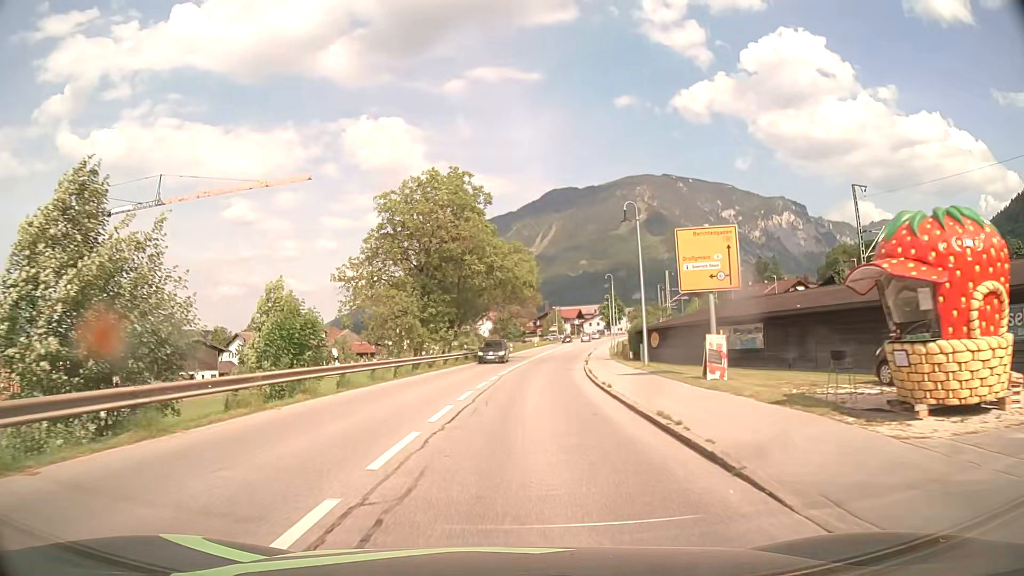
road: primary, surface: asphalt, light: Day
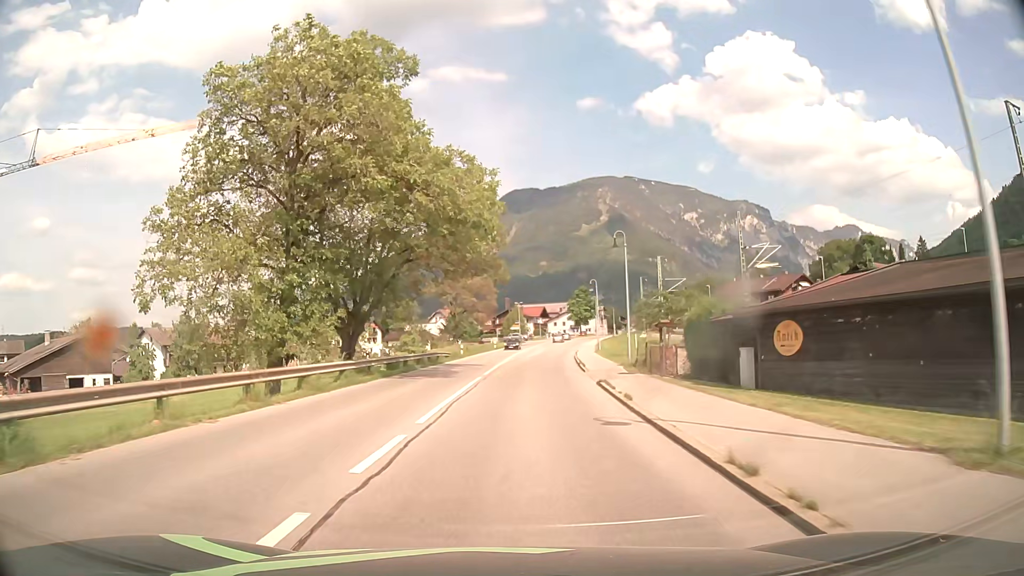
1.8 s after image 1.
(+0.8, +22.7) m; +3°
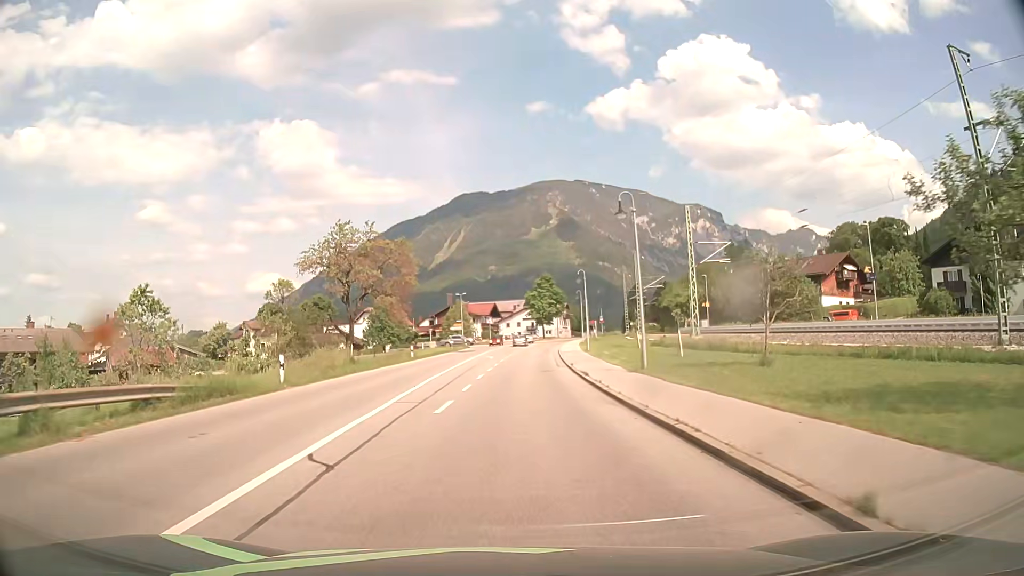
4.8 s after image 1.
(+1.7, +37.9) m; +4°
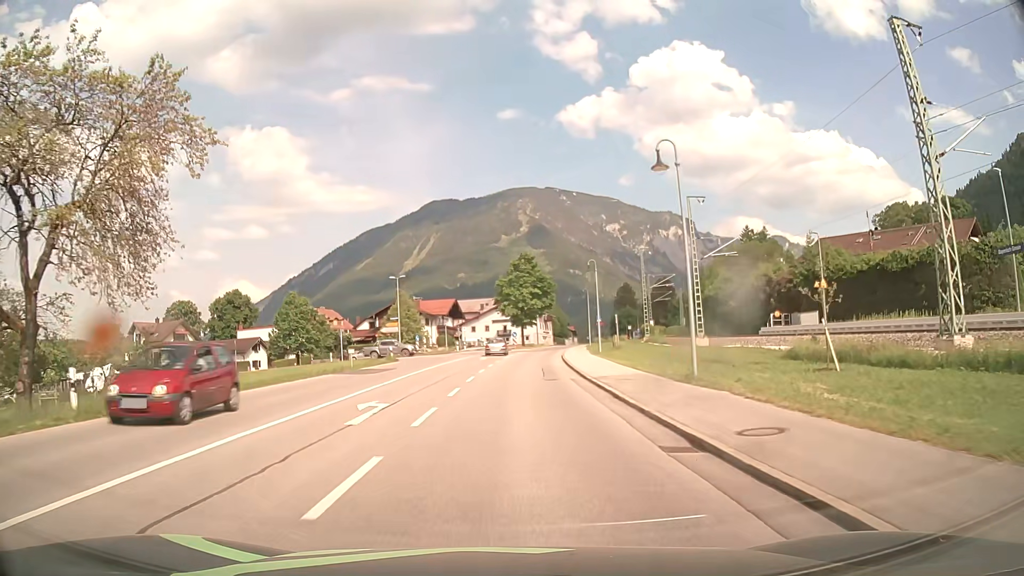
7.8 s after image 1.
(+0.9, +37.9) m; +3°
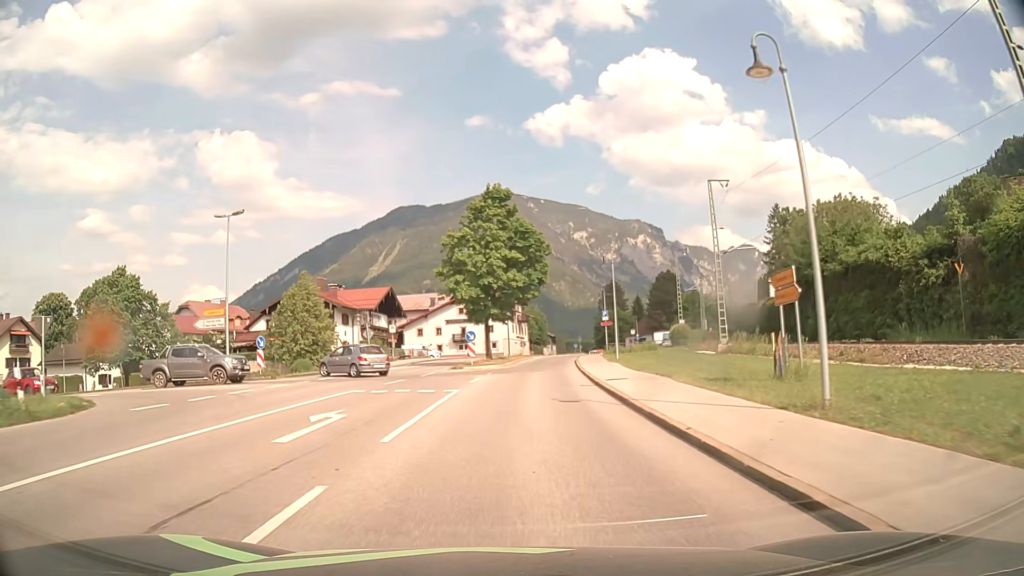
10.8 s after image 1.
(+0.7, +37.8) m; +2°
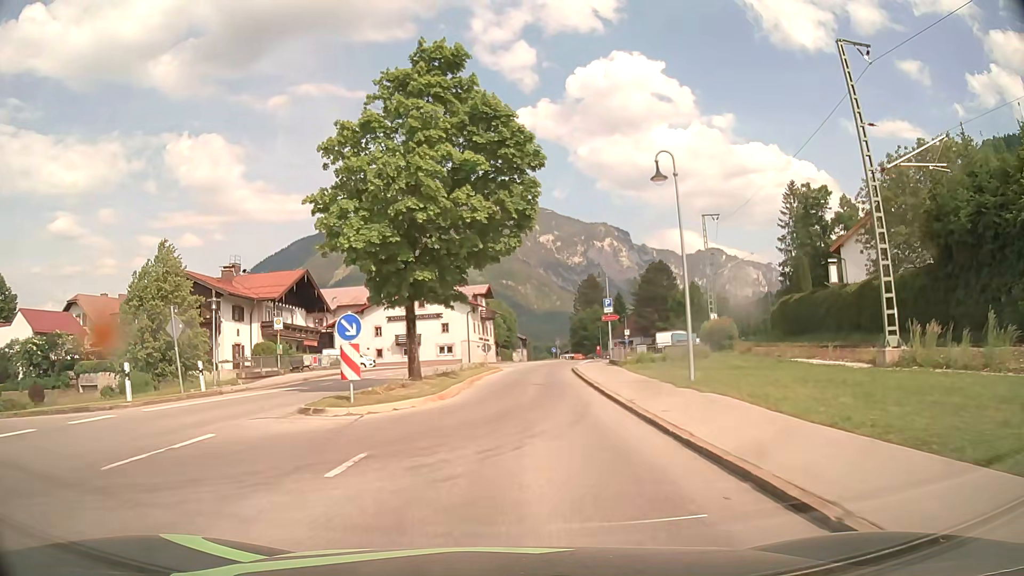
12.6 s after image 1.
(+0.7, +22.7) m; +4°
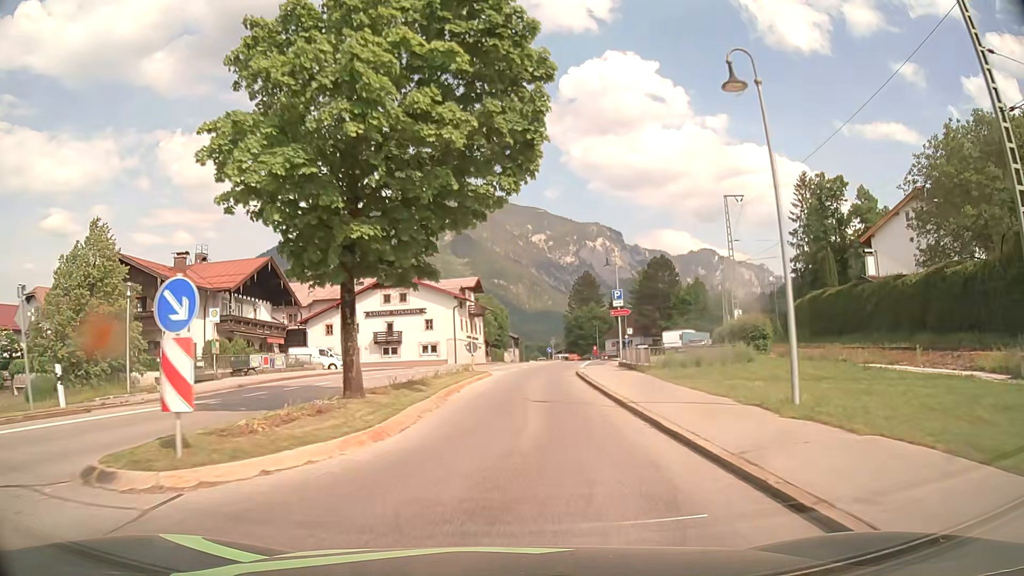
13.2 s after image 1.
(0.0, +7.6) m; 0°
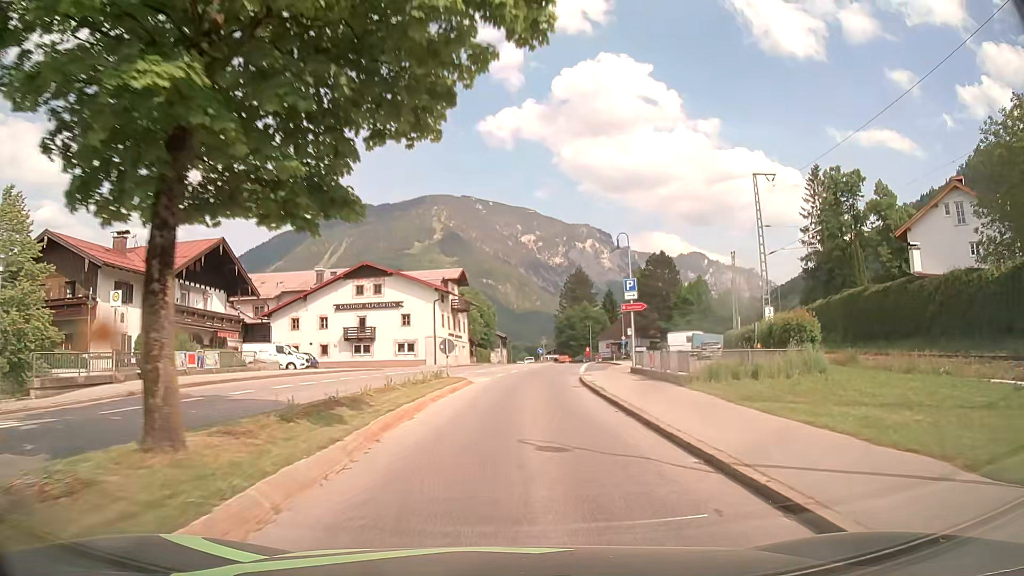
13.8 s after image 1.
(+0.1, +7.6) m; +1°
(0, +10) (0, +20) (+1, +30) (+2, +40) (+3, +50) (+5, +60) (+6, +70) (+7, +80) (+8, +90) (+8, +100) m
